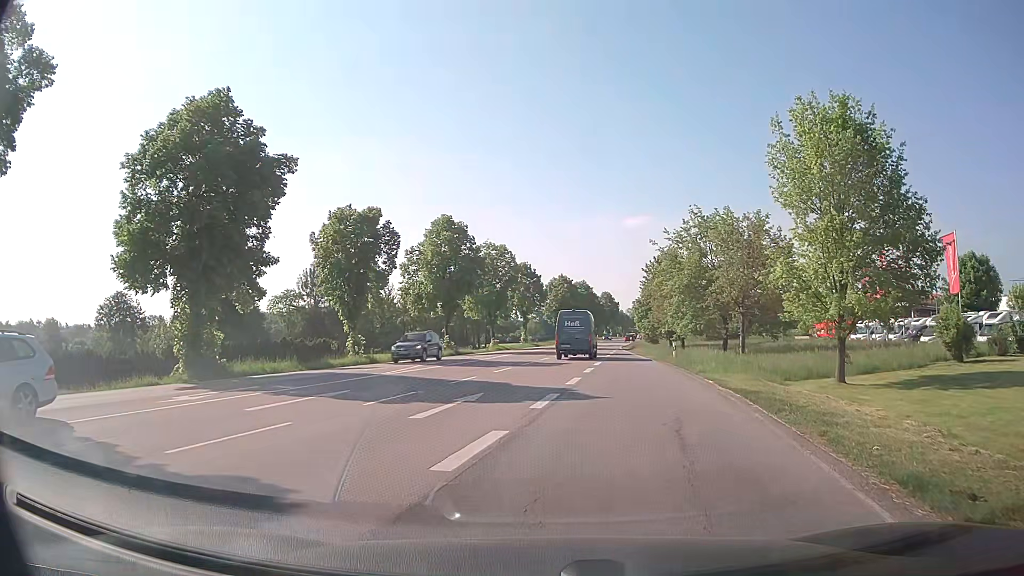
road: tertiary_link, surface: asphalt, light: Day
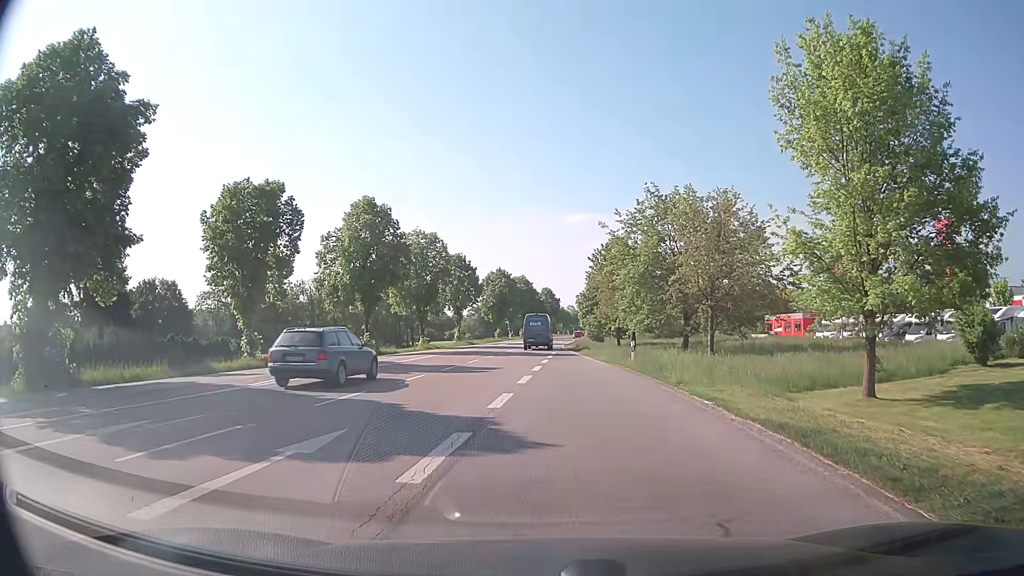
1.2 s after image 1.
(+0.4, +6.4) m; +6°
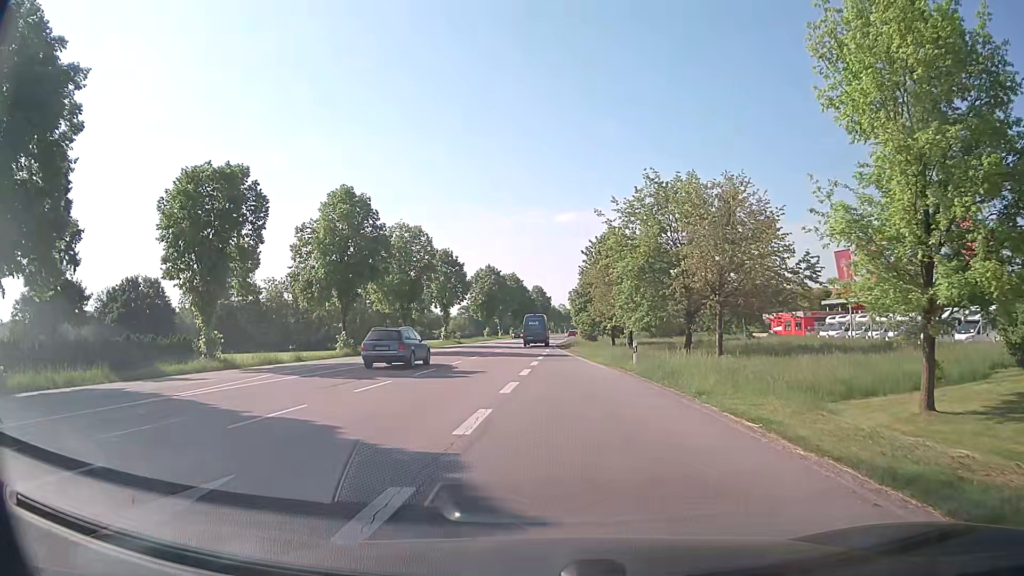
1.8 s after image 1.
(0.0, +3.4) m; +1°
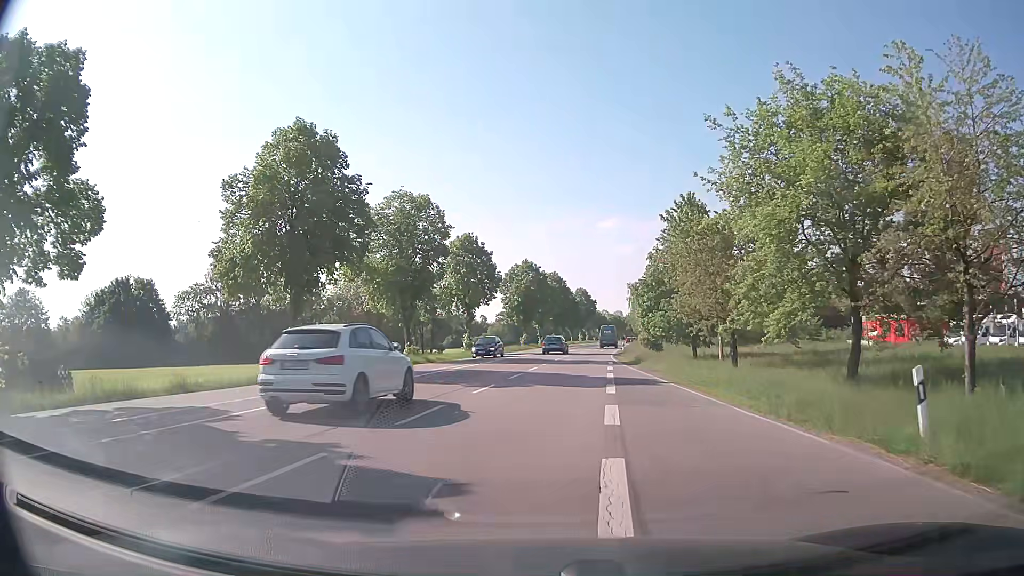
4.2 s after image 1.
(-0.9, +16.5) m; -4°
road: secondary
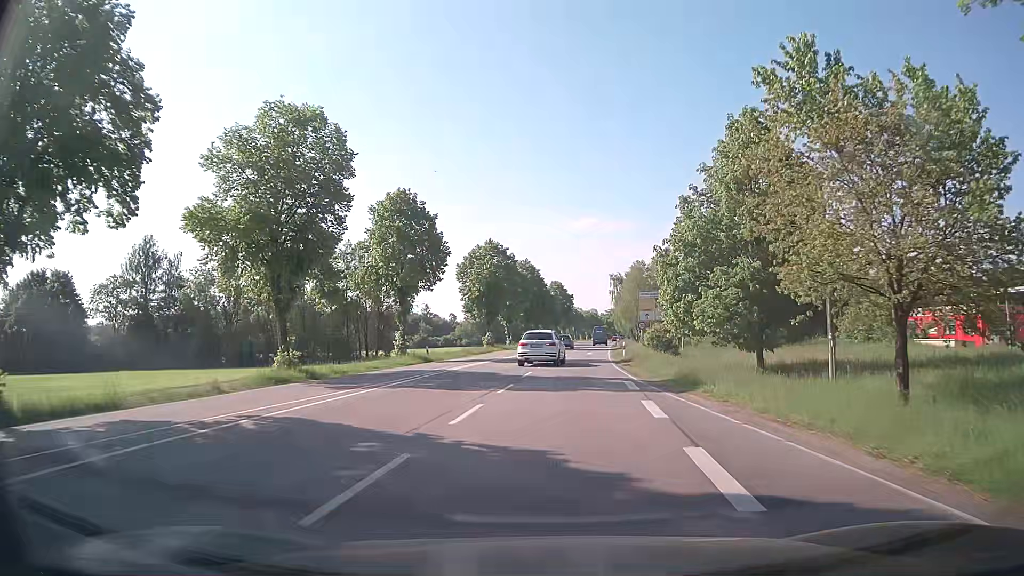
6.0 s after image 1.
(+0.2, +17.6) m; +2°
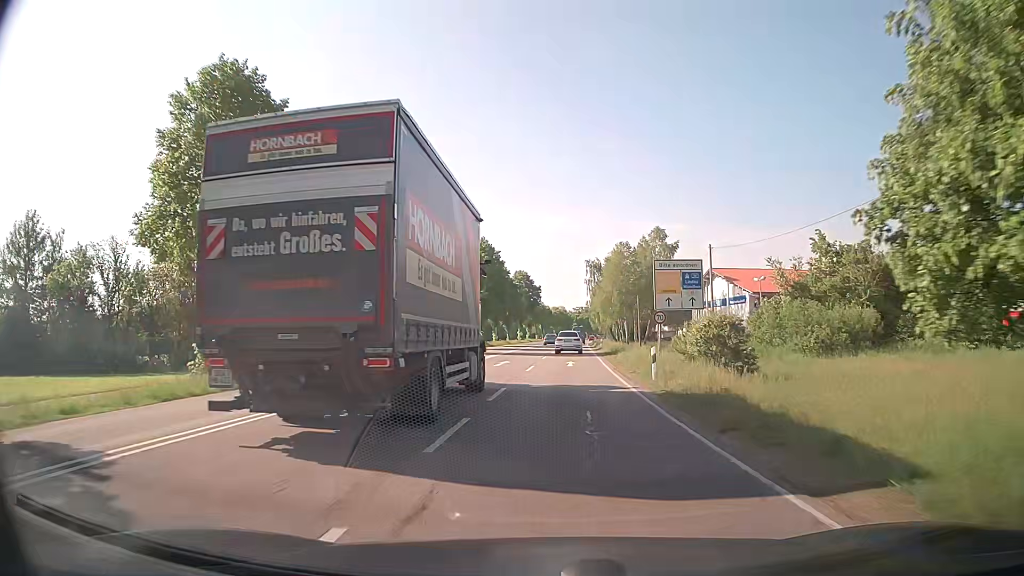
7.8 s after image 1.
(+0.7, +20.8) m; +2°
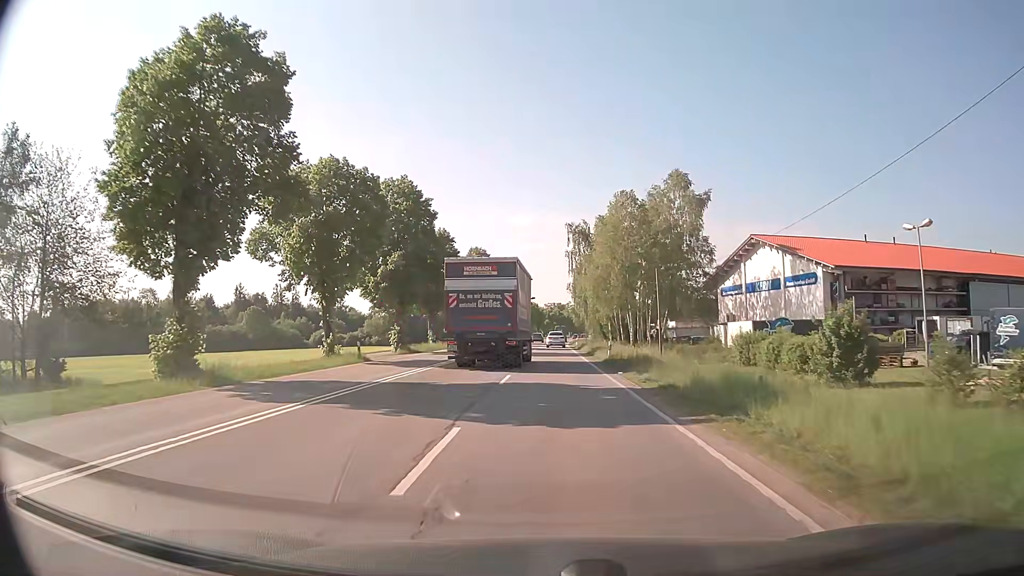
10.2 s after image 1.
(+1.3, +31.0) m; +3°
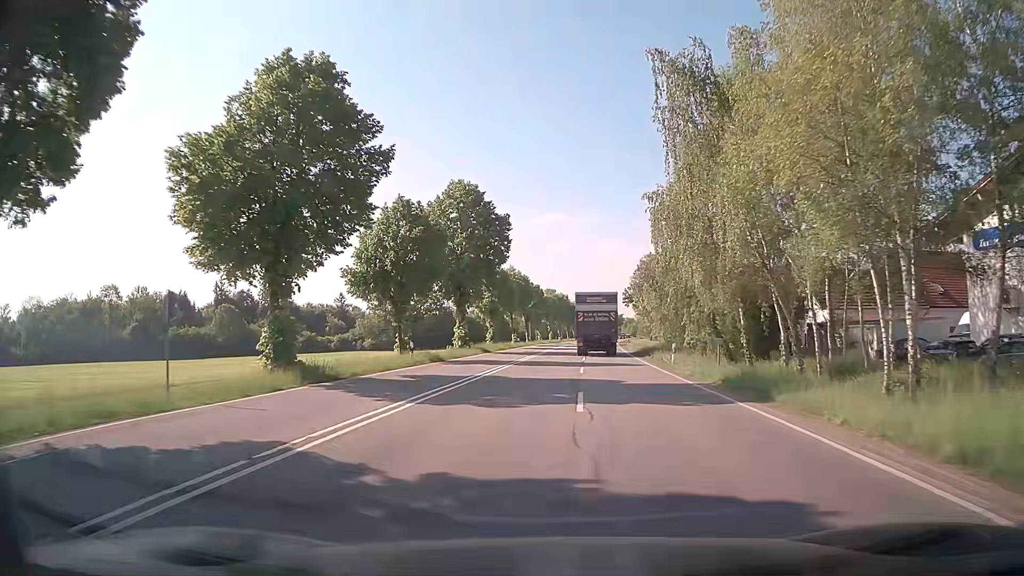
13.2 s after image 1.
(-0.6, +41.7) m; -2°
(0, +10) (0, +20) (+1, +30) (+1, +40) (+2, +50) (+2, +60) (+3, +70) (+4, +80) (+5, +90) (+6, +100) m
